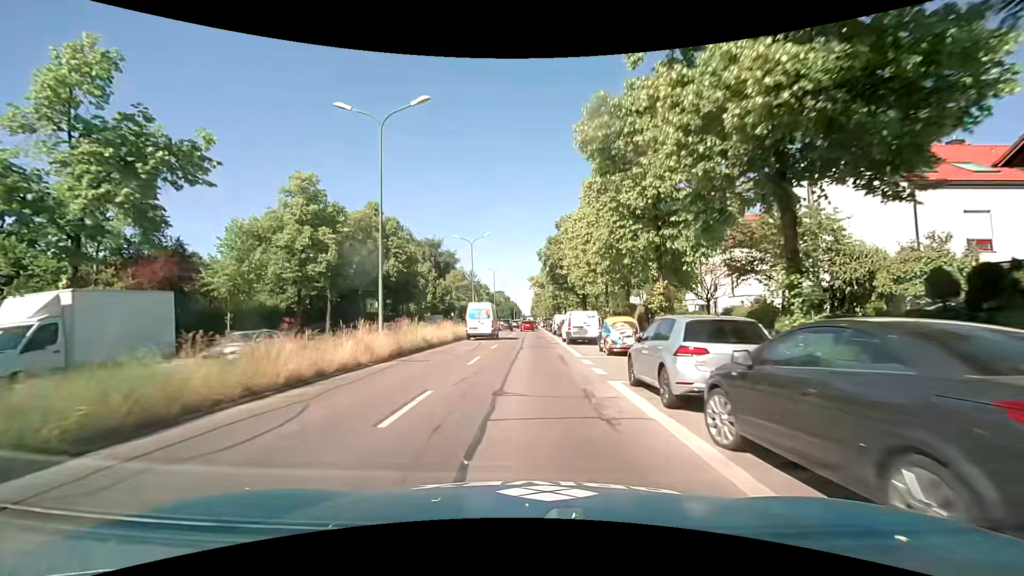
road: primary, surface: asphalt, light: Day
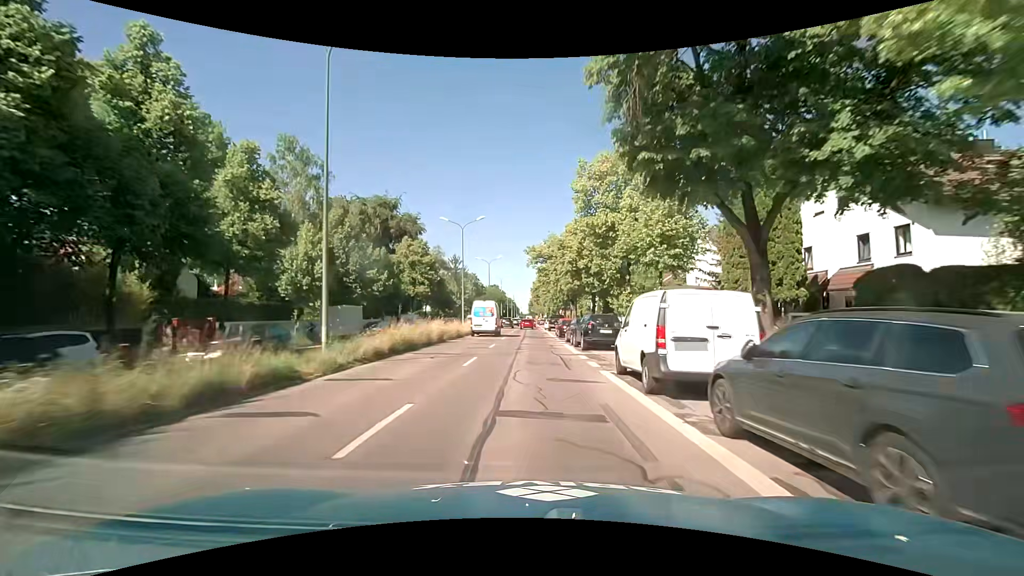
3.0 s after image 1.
(+0.2, +38.4) m; +1°
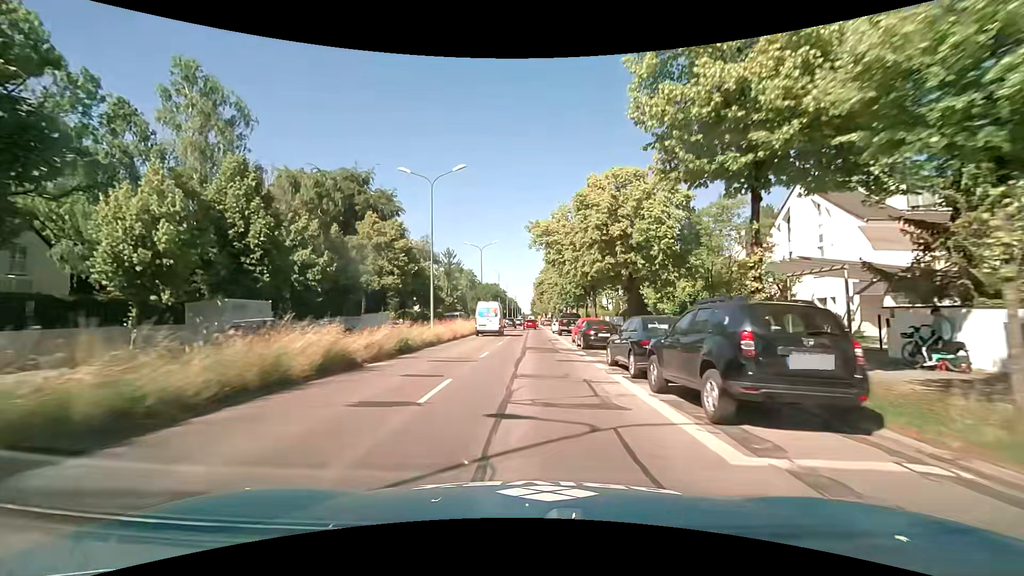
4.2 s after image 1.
(-0.1, +15.3) m; 0°
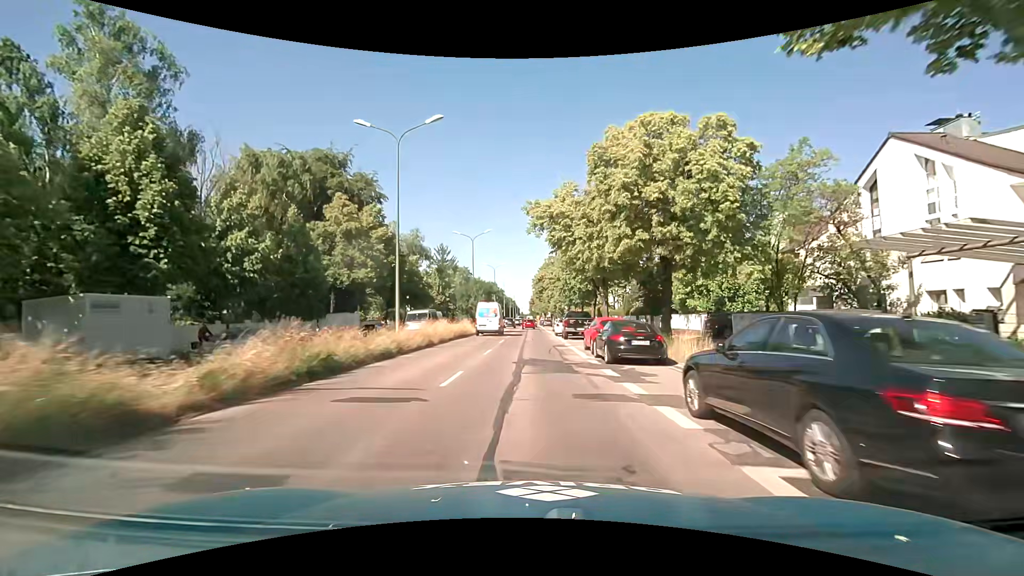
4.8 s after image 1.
(-0.1, +7.5) m; -1°
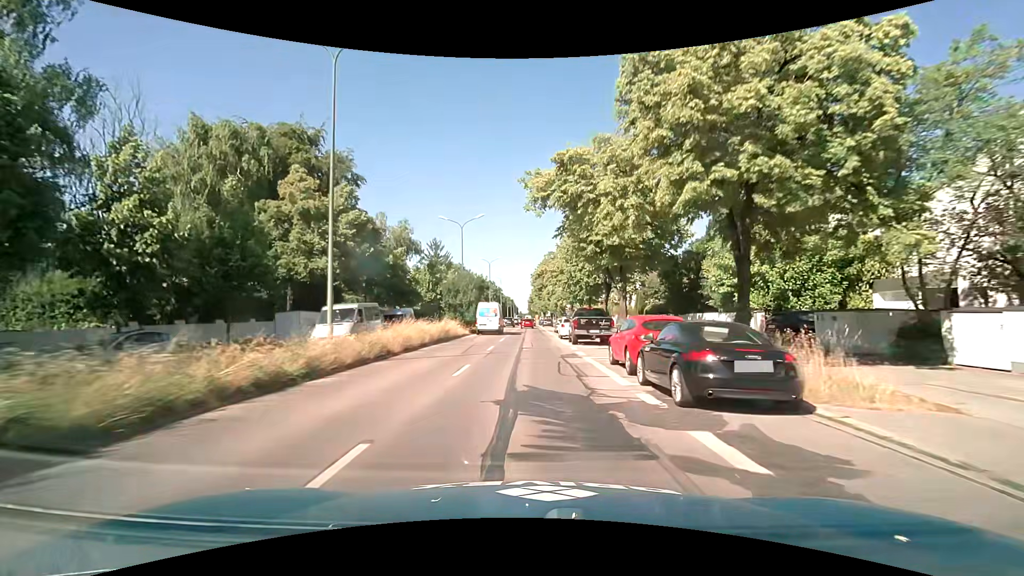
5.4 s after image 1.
(+0.1, +7.4) m; 0°
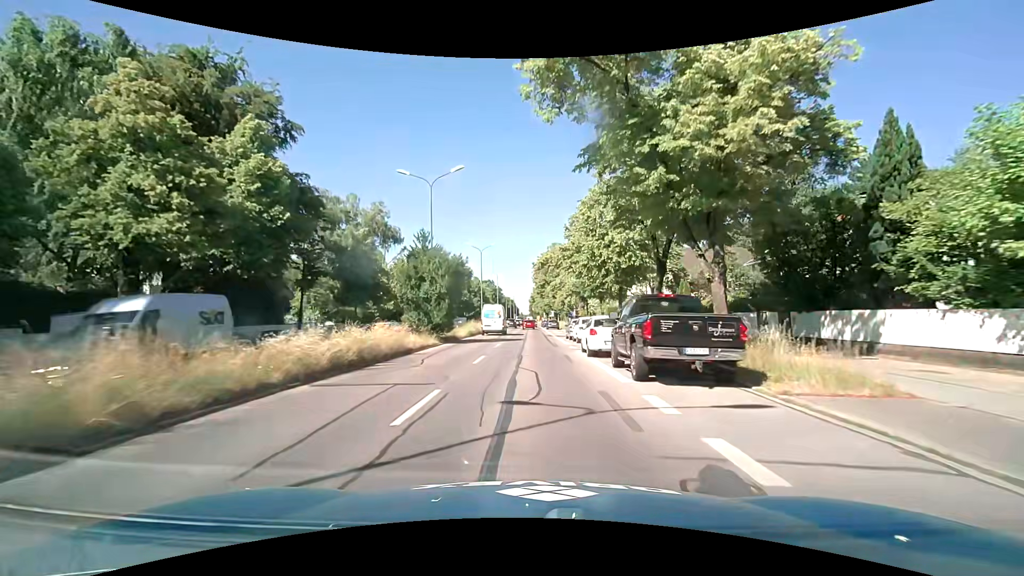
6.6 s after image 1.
(0.0, +14.6) m; 0°
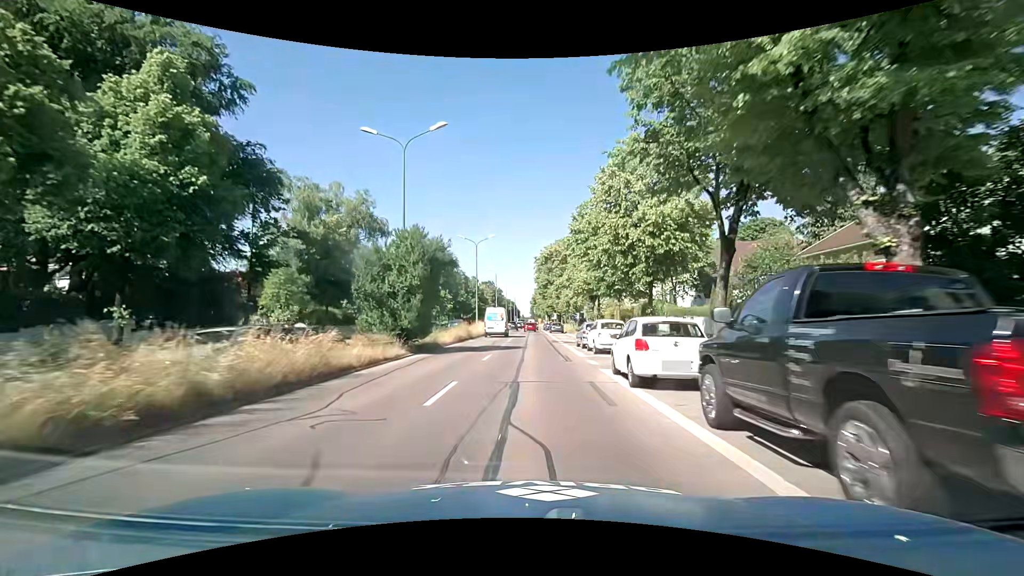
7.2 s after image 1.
(-0.1, +7.2) m; -1°
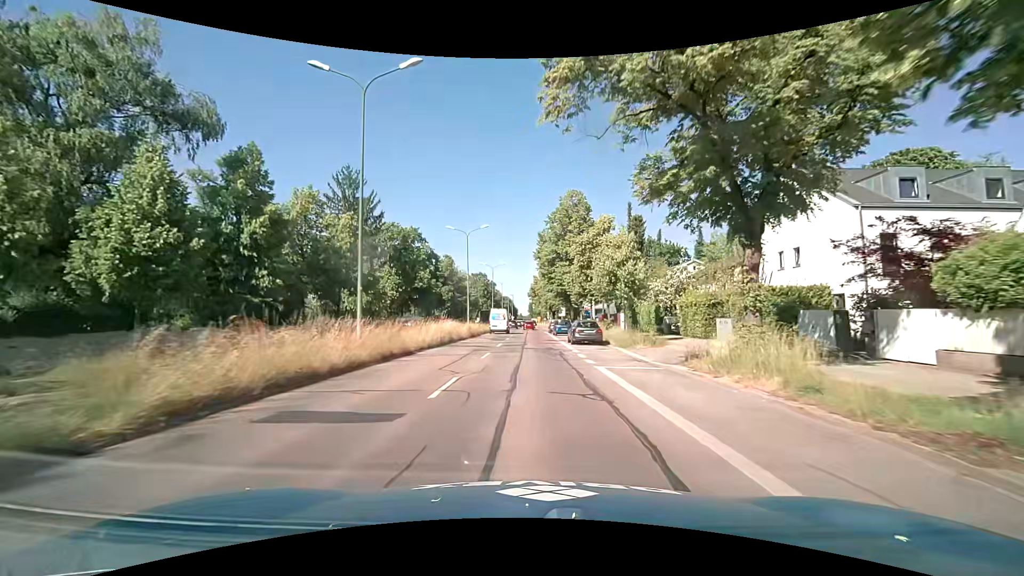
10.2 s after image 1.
(+0.4, +36.4) m; +1°
(0, +10) (0, +20) (0, +30) (0, +40) (0, +50) (0, +60) (0, +70) (0, +80) (0, +90) (0, +100) m
